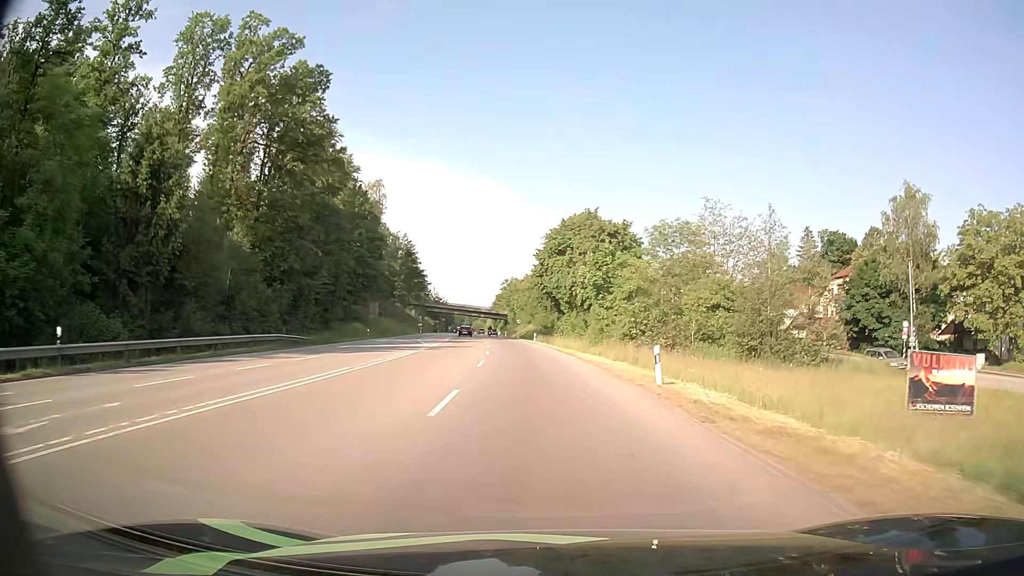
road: secondary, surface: asphalt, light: Day
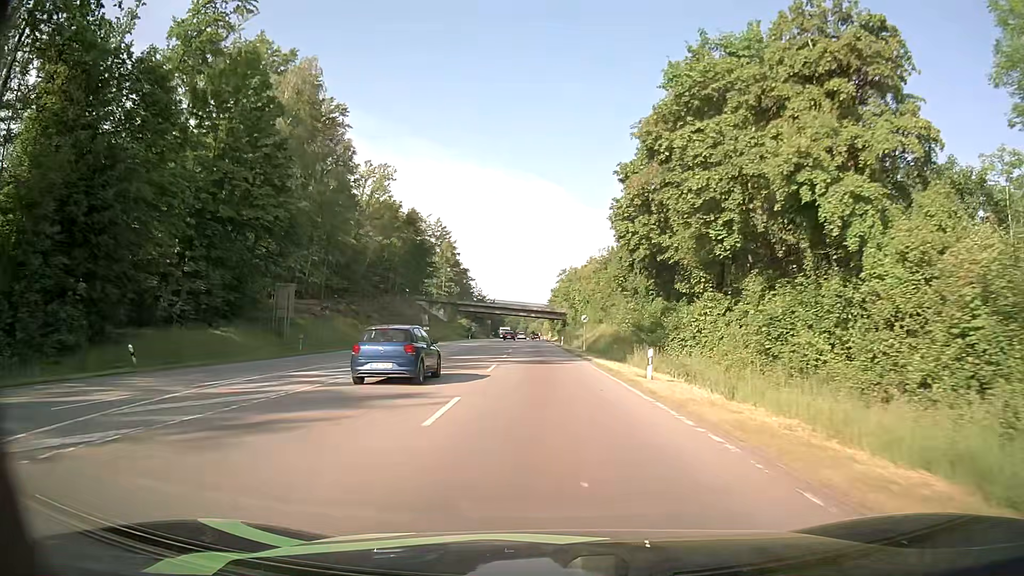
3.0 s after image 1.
(-2.3, +46.8) m; -5°
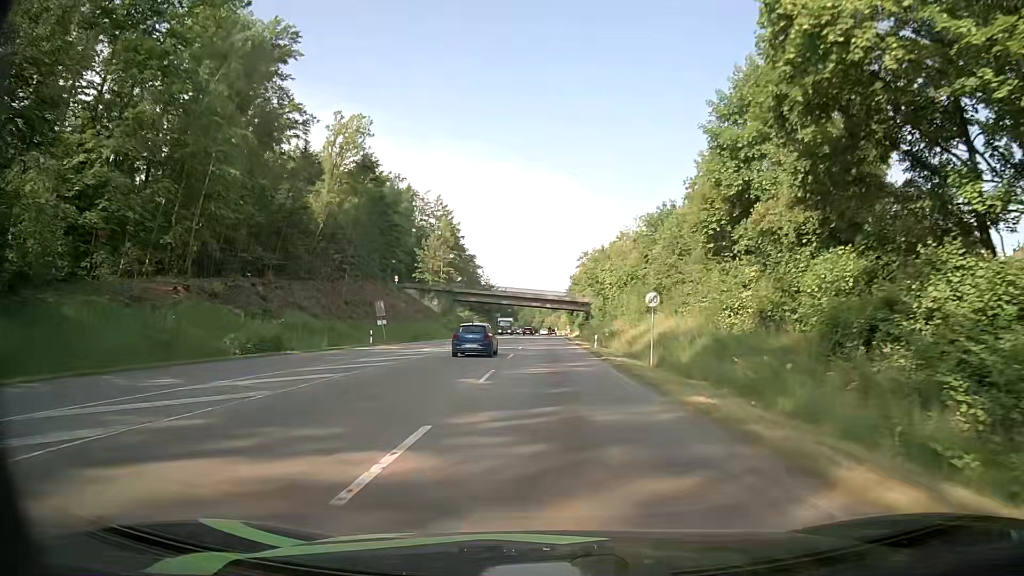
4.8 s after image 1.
(-0.6, +28.4) m; -2°
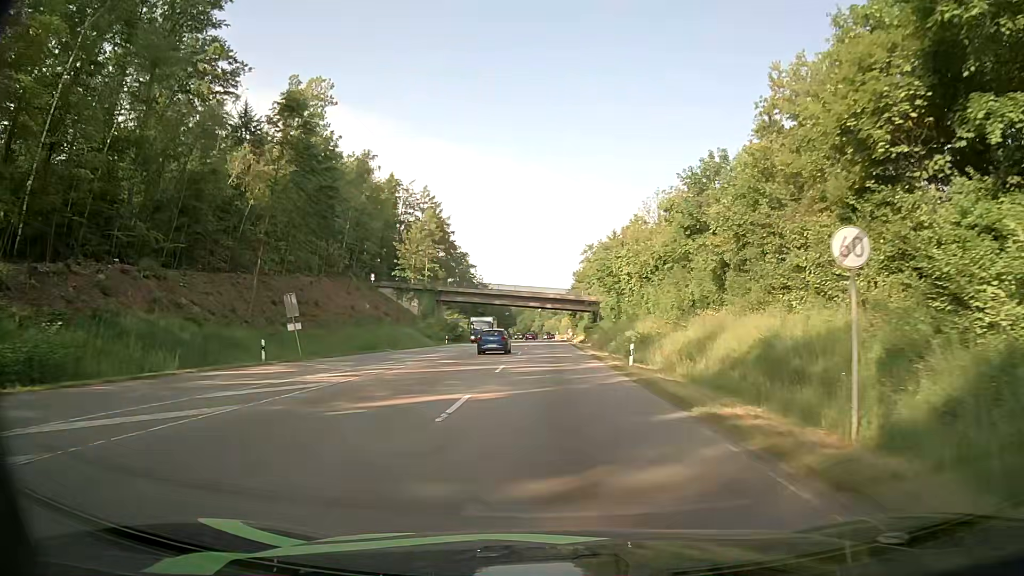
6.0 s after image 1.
(+0.1, +18.3) m; 0°
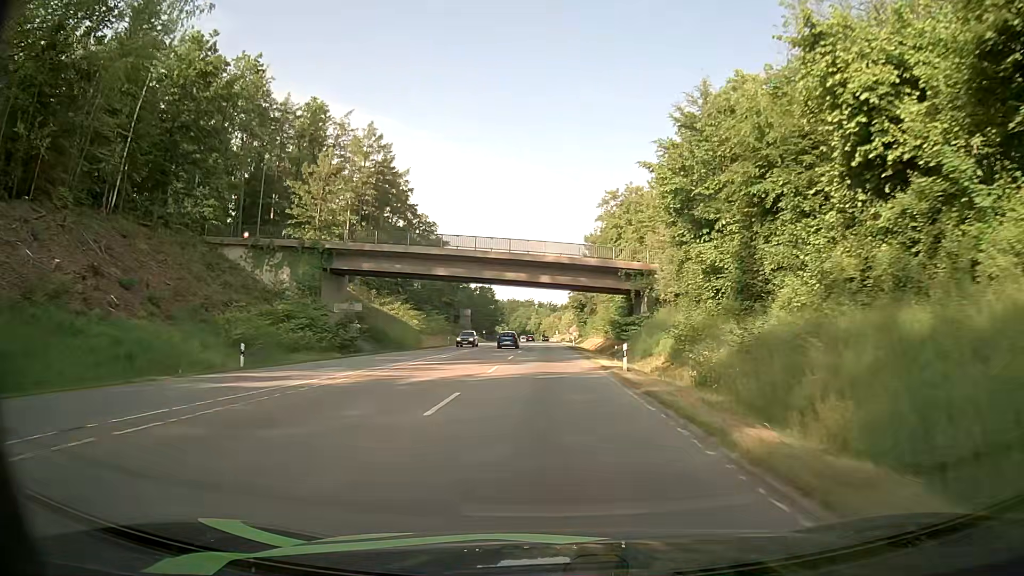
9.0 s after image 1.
(+0.7, +50.9) m; +1°
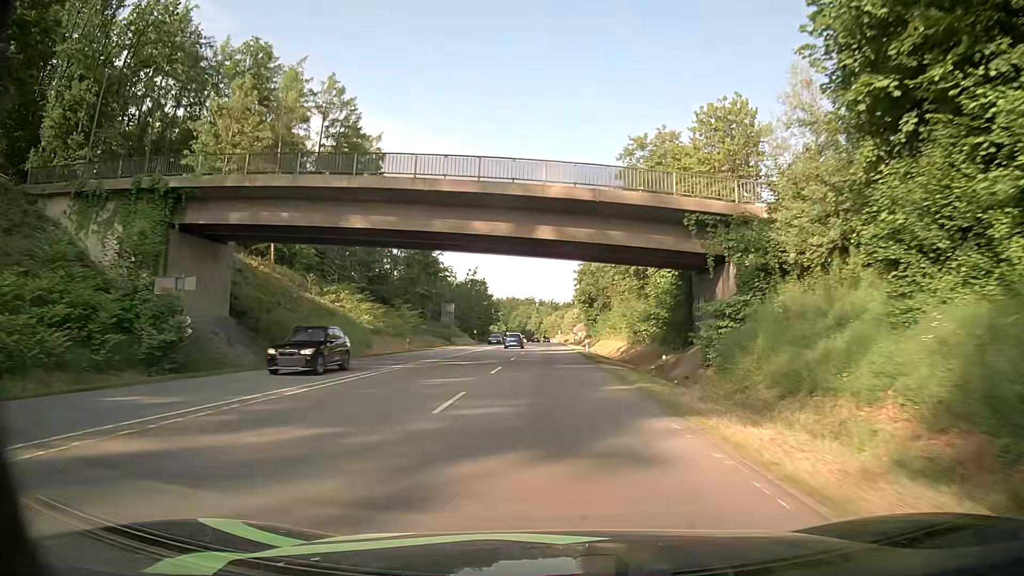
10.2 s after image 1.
(0.0, +23.1) m; 0°
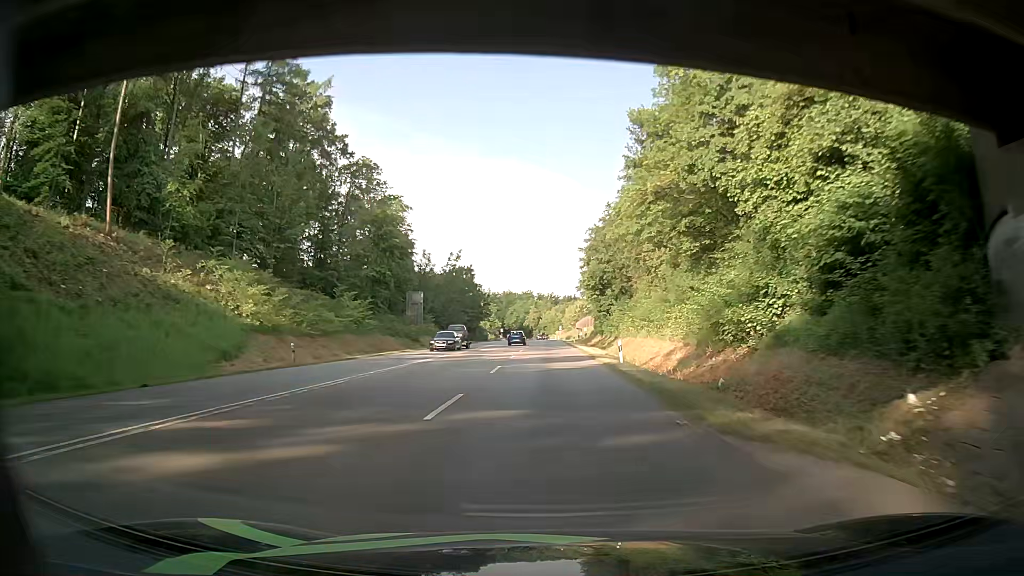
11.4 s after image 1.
(0.0, +24.3) m; 0°
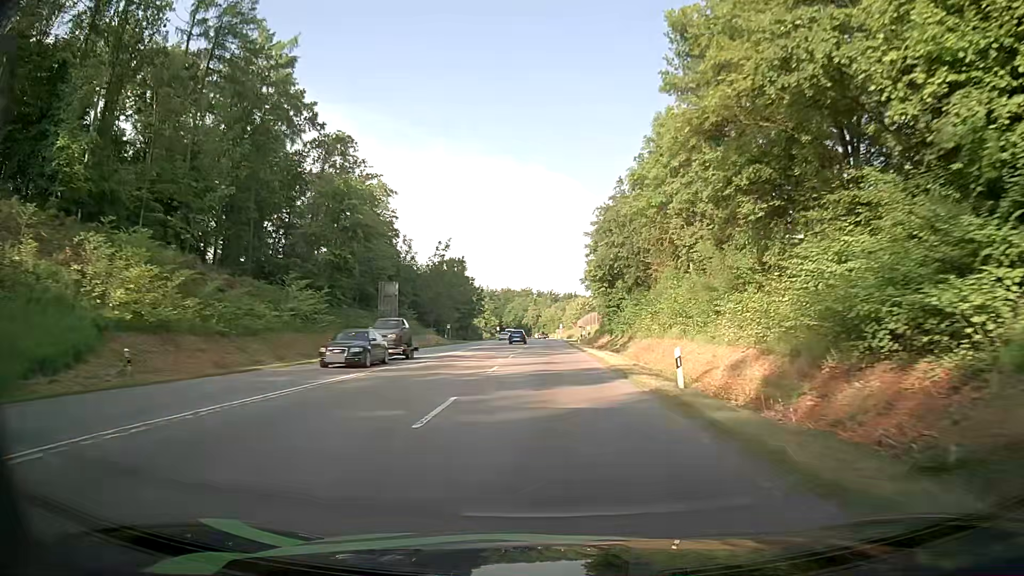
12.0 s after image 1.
(0.0, +12.5) m; 0°
(0, +10) (0, +20) (0, +30) (0, +40) (0, +50) (0, +60) (0, +70) (0, +80) (0, +90) (0, +100) m
